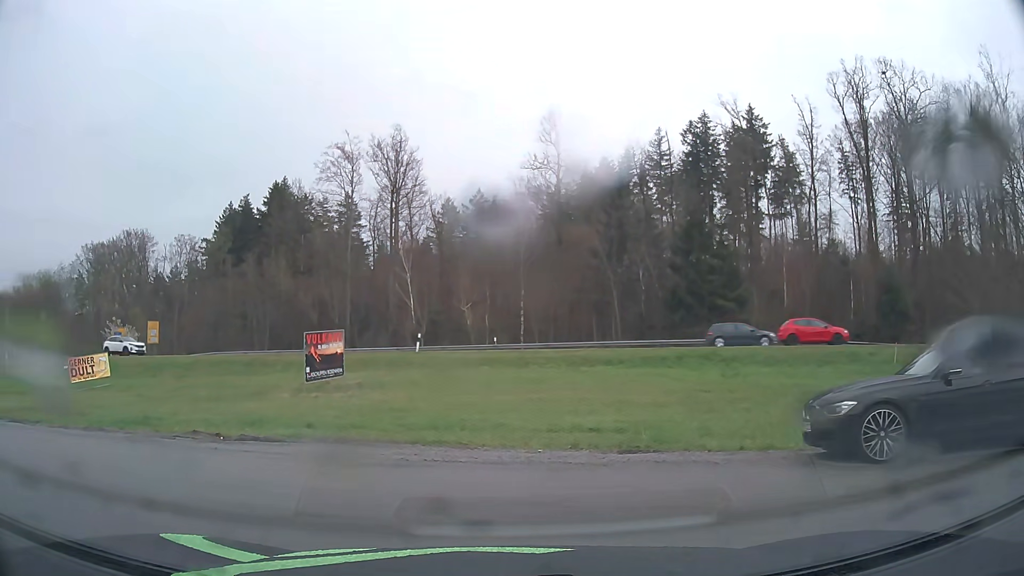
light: Day
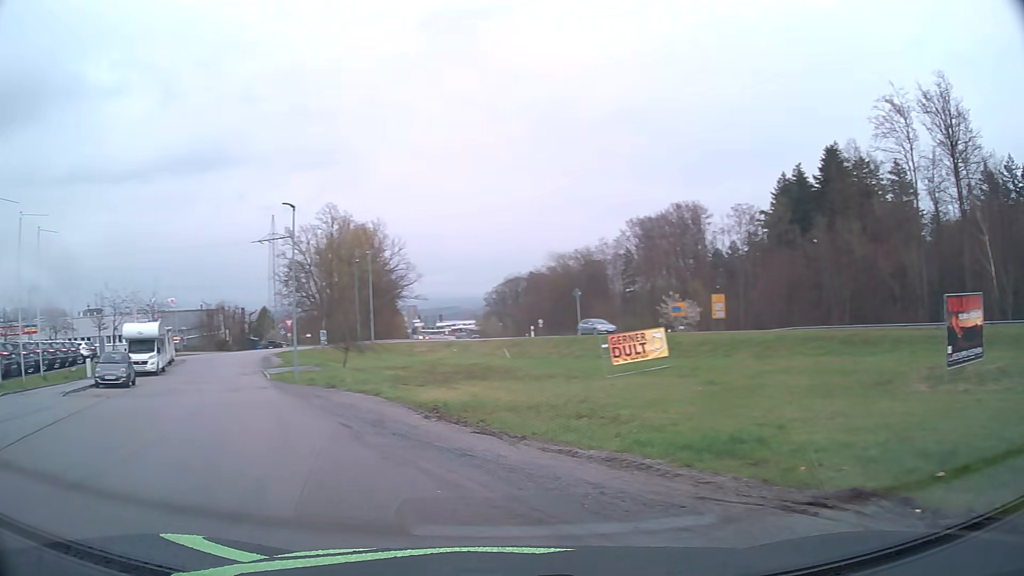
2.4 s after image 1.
(-3.2, +7.8) m; -47°
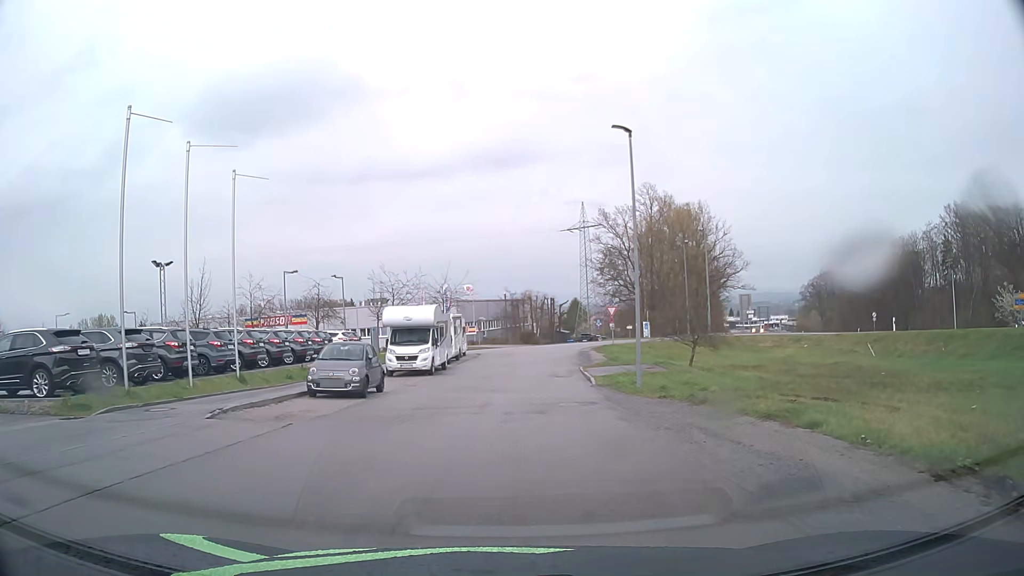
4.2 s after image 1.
(-3.6, +10.0) m; -28°
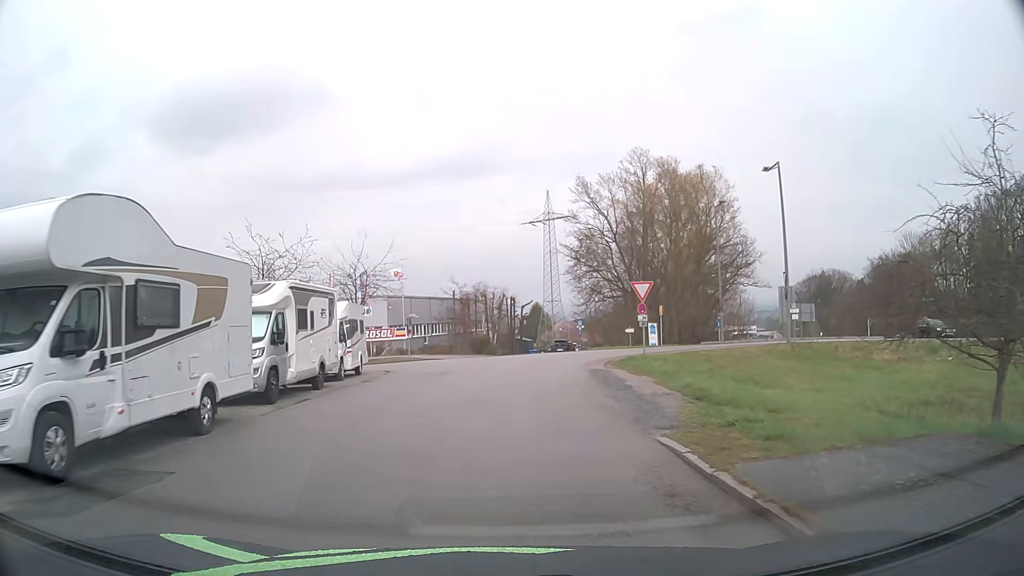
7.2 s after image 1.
(+0.8, +23.9) m; +3°
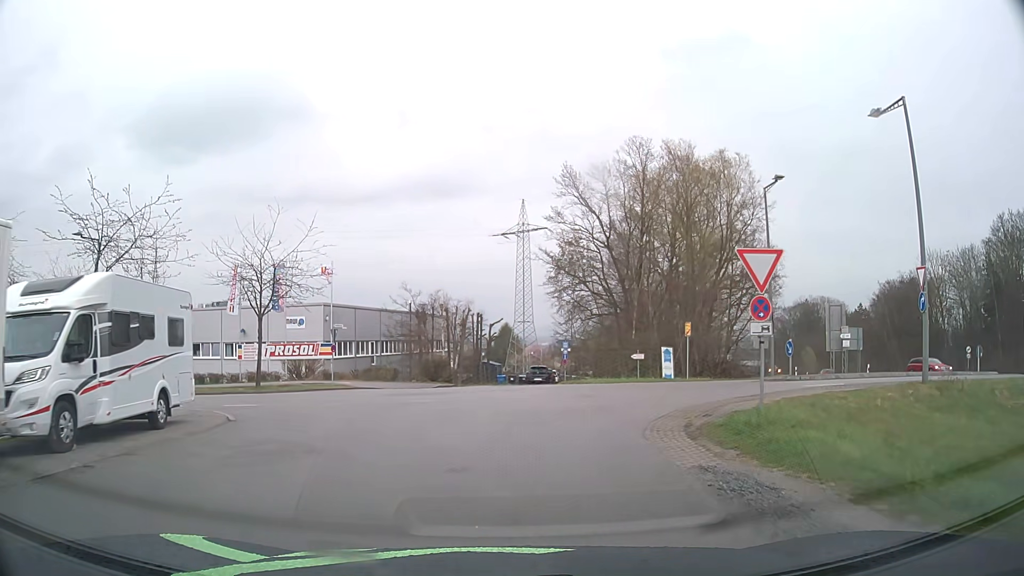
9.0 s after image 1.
(+0.3, +13.9) m; +3°
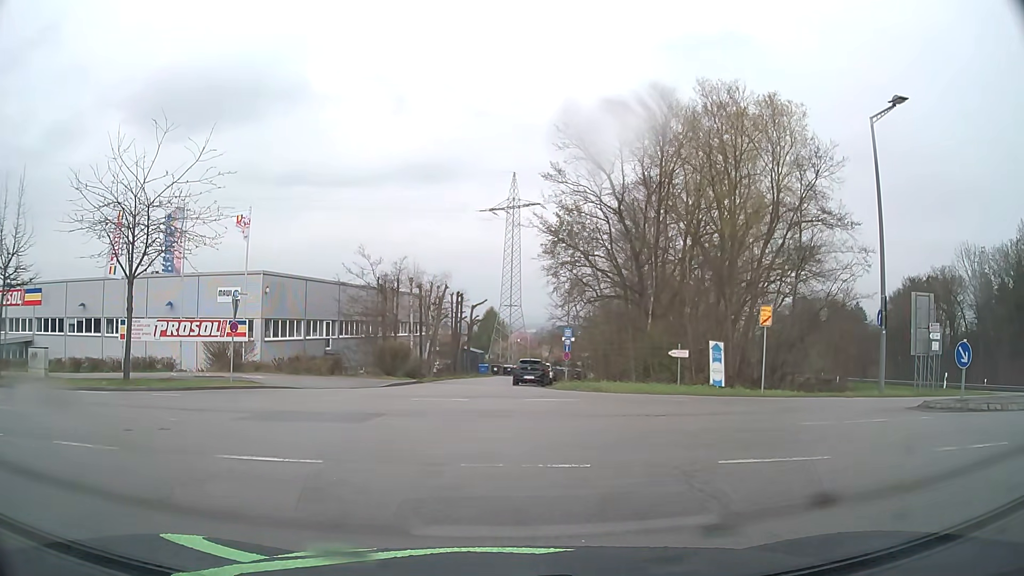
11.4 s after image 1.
(+0.2, +11.3) m; +3°
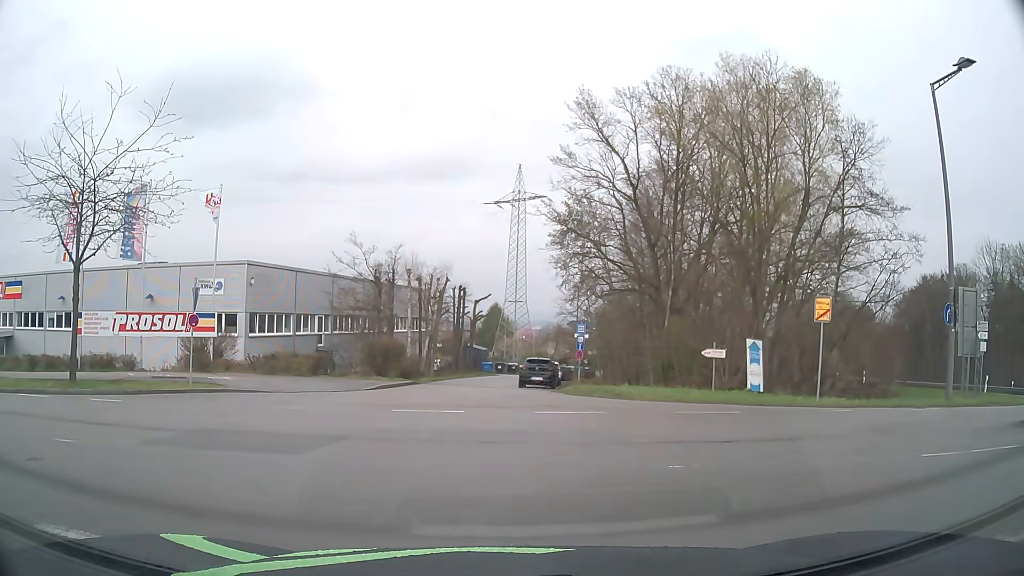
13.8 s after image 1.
(-0.1, +3.5) m; -2°
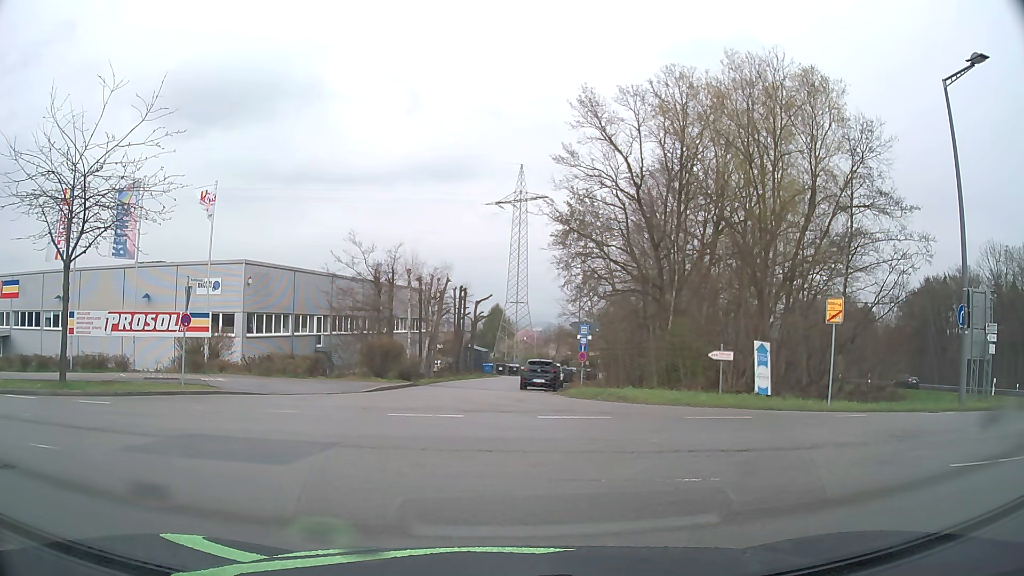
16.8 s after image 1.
(0.0, +0.7) m; 0°
(-3, +9) (-11, +14) (-21, +16) (-31, +17) (-41, +19) (-51, +20) (-61, +22) (-70, +24) (-80, +26) (-90, +29) m
